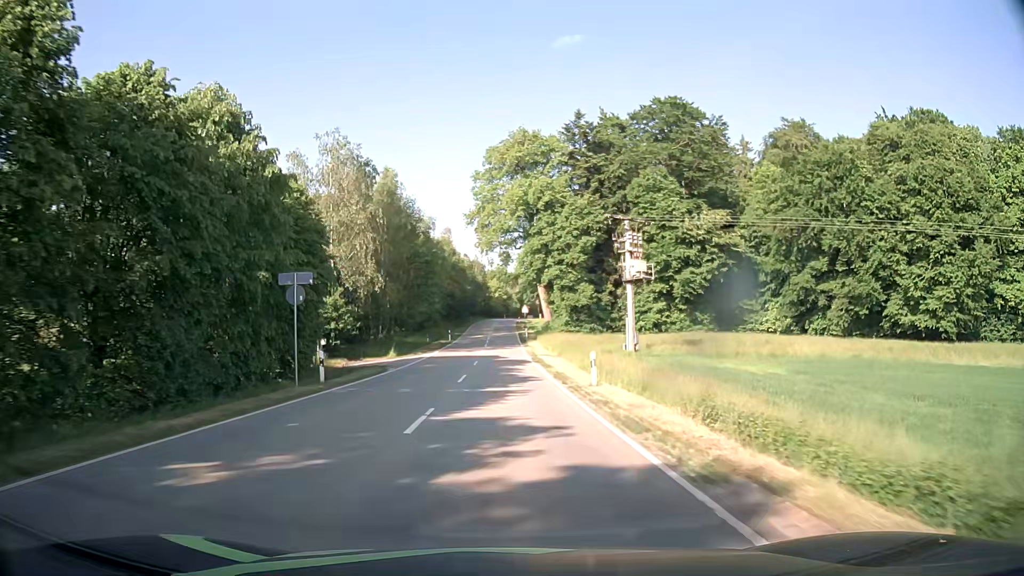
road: tertiary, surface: asphalt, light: Day
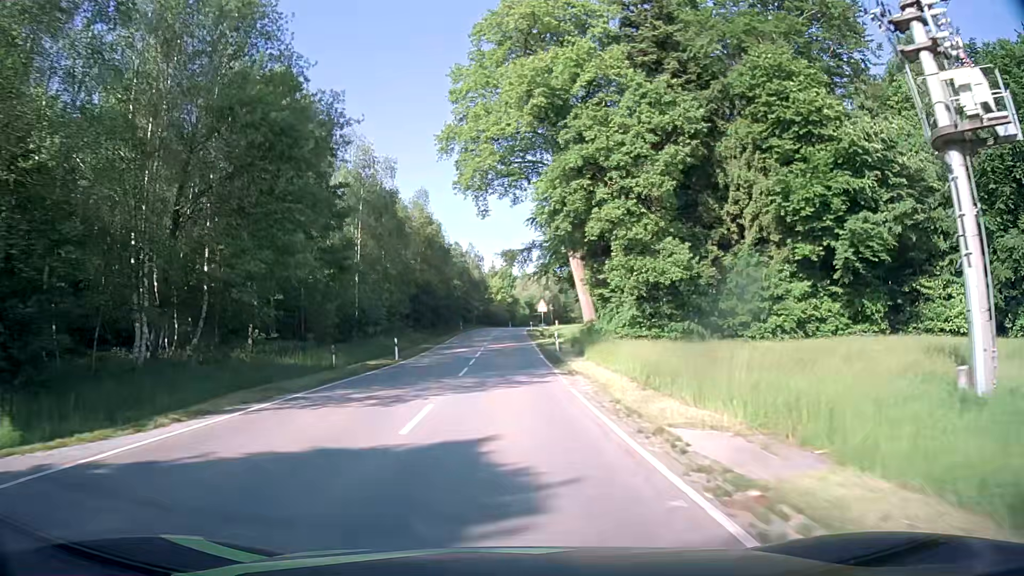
(-0.2, +36.5) m; -1°
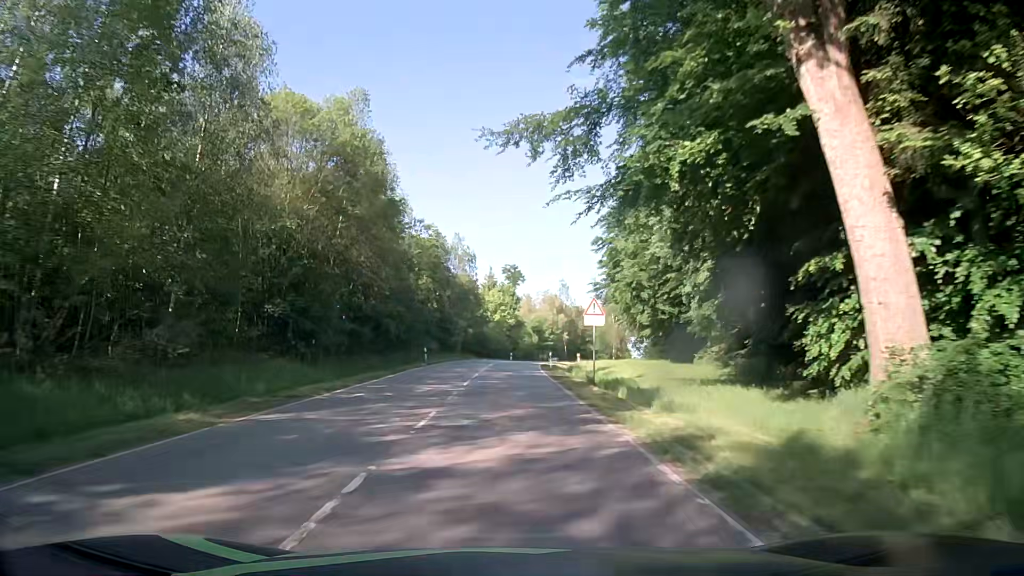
(+0.1, +35.8) m; 0°
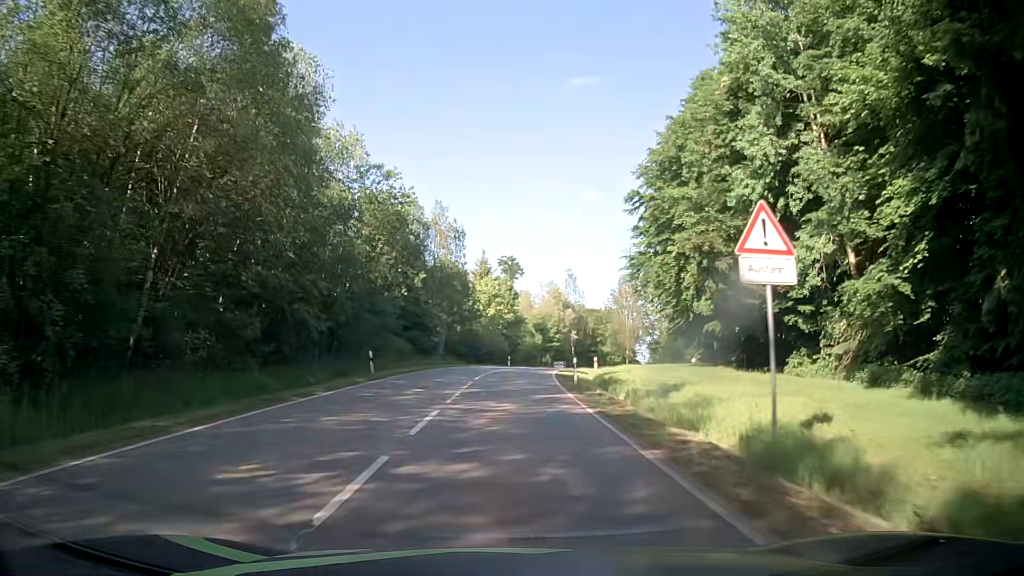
(+0.1, +17.8) m; +1°
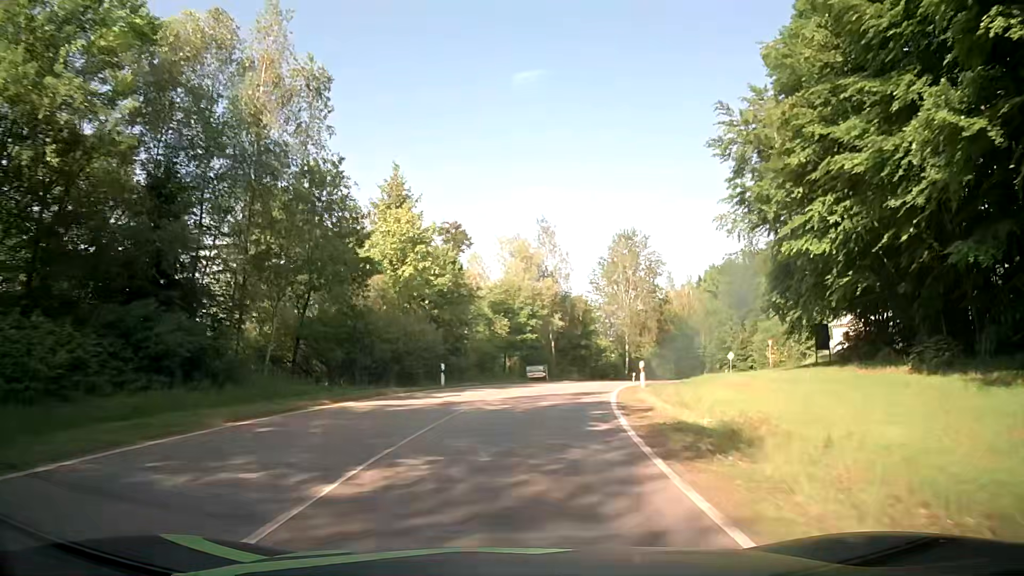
(+0.5, +36.0) m; +3°
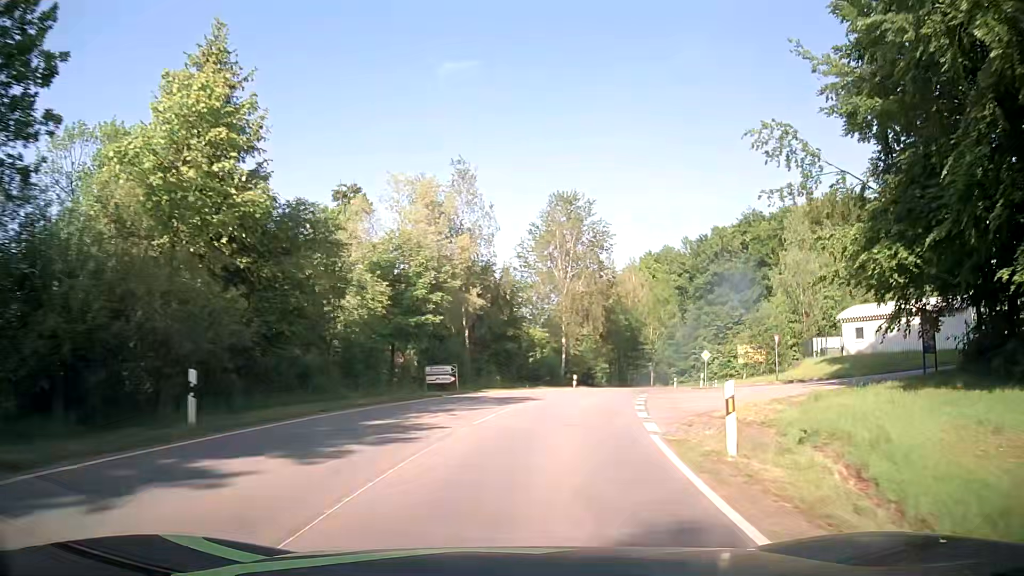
(+0.9, +18.1) m; +7°
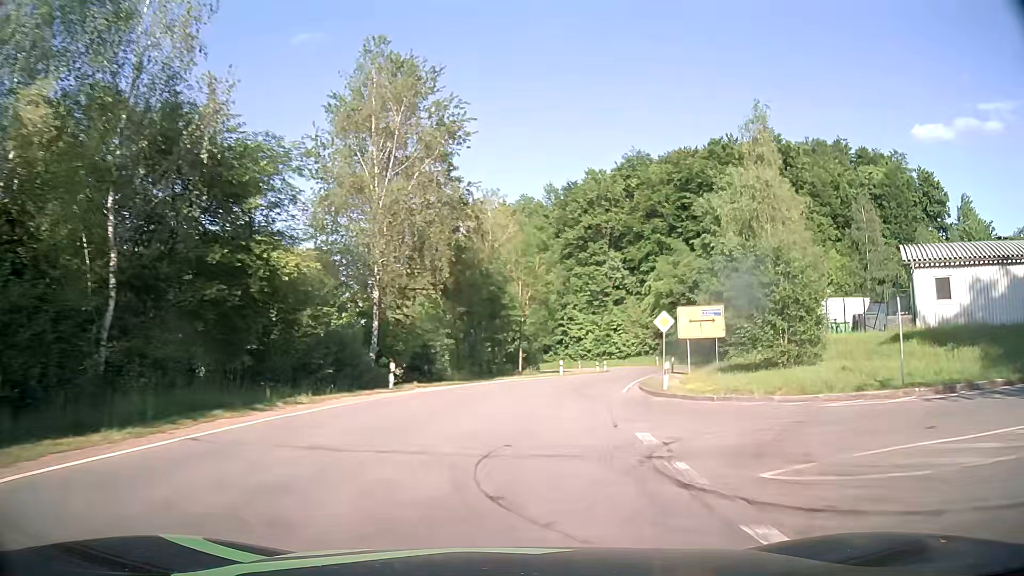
(+3.3, +27.1) m; +14°
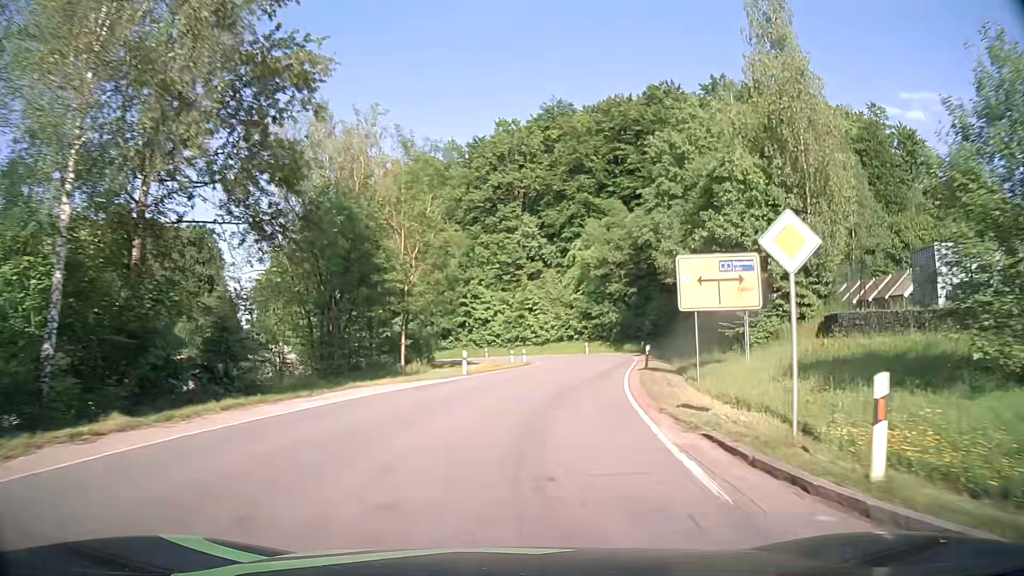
(+1.4, +18.1) m; +9°
(0, +10) (+2, +20) (+4, +30) (+6, +39) (+7, +49) (+7, +59) (+3, +69) (-4, +75) (-13, +80) (-23, +83) m
